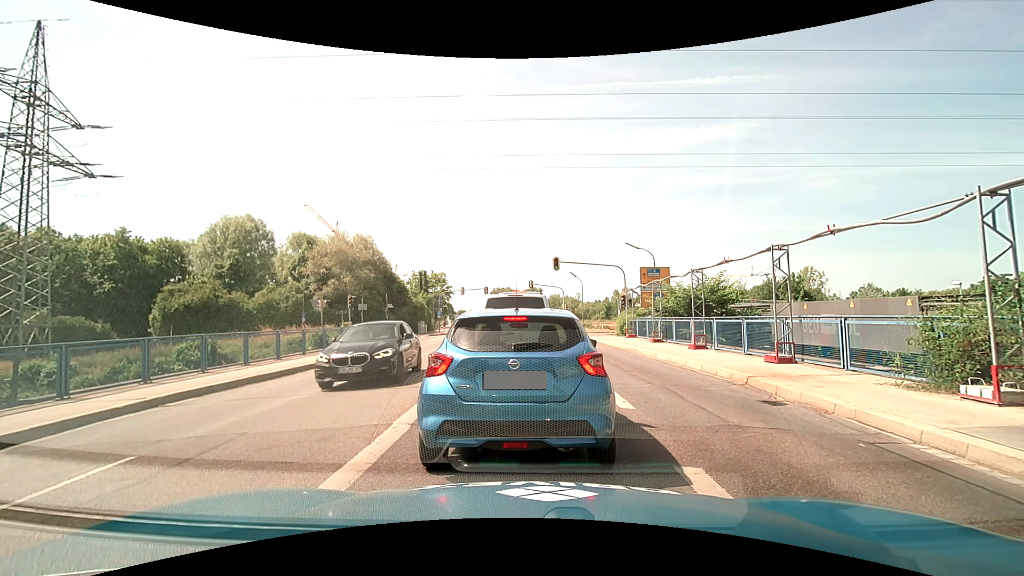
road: secondary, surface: asphalt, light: Day
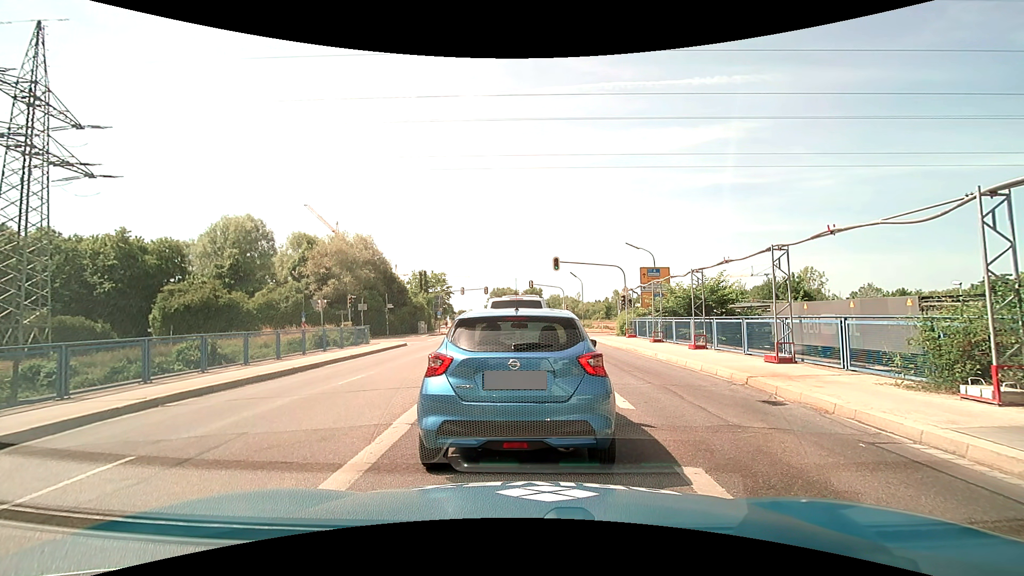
(0.0, 0.0) m; 0°
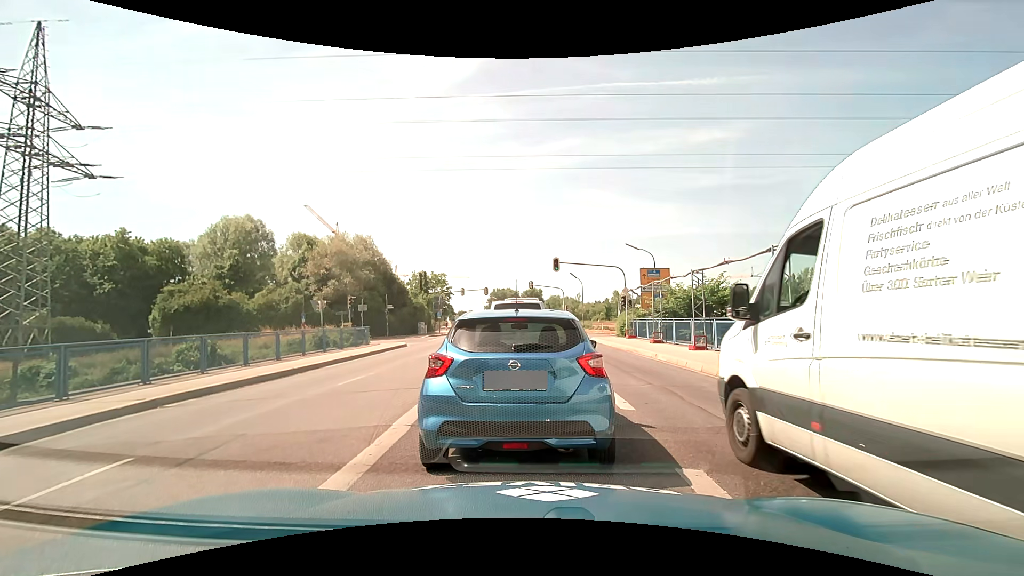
(0.0, 0.0) m; 0°
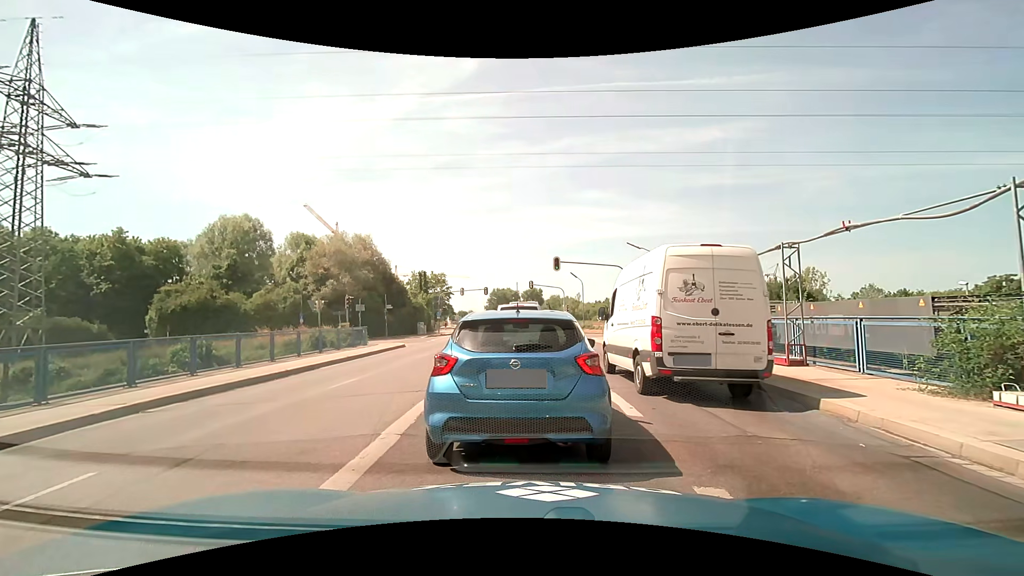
(0.0, +0.5) m; 0°
